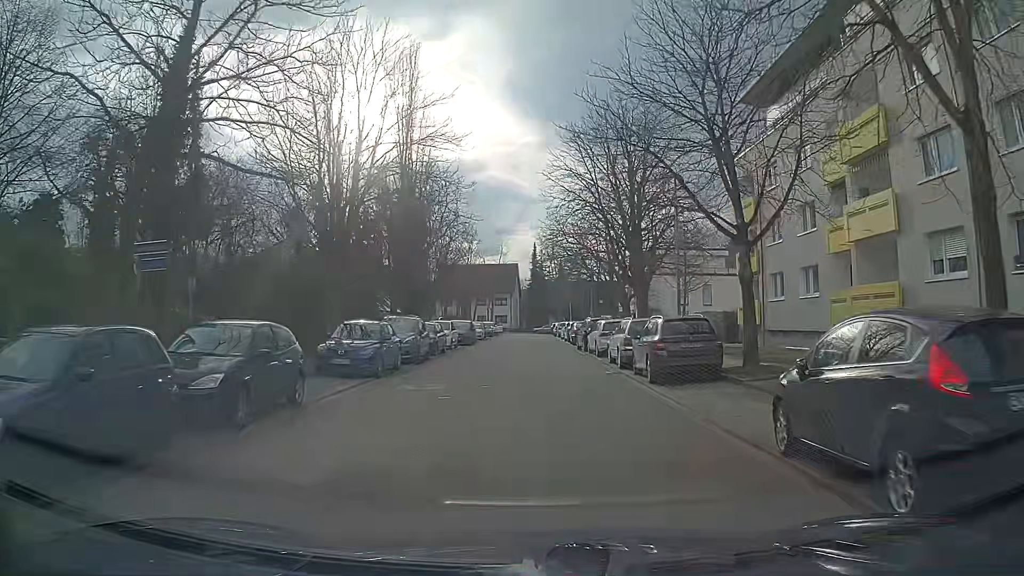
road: residential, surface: asphalt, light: Day
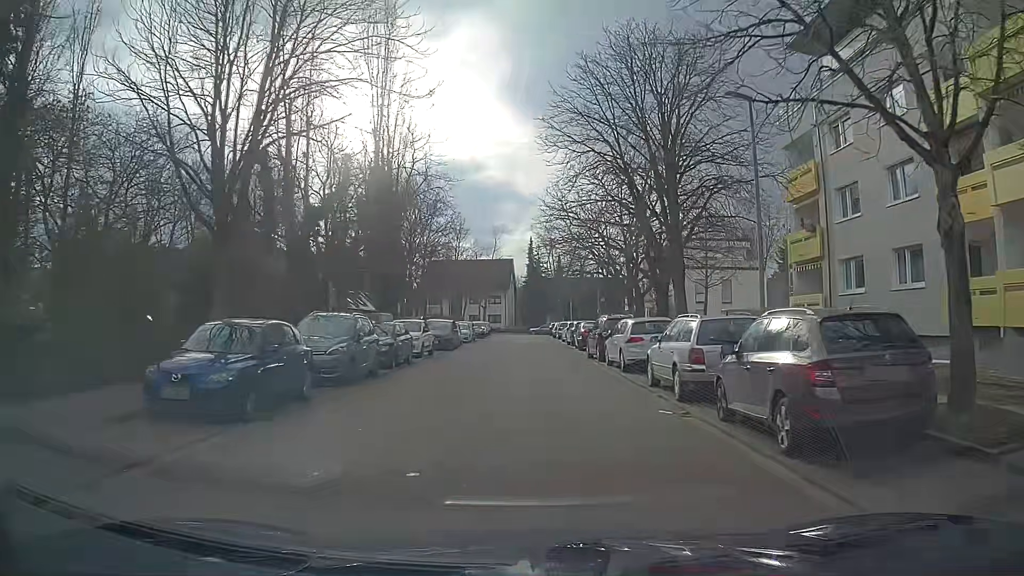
(0.0, +8.4) m; 0°
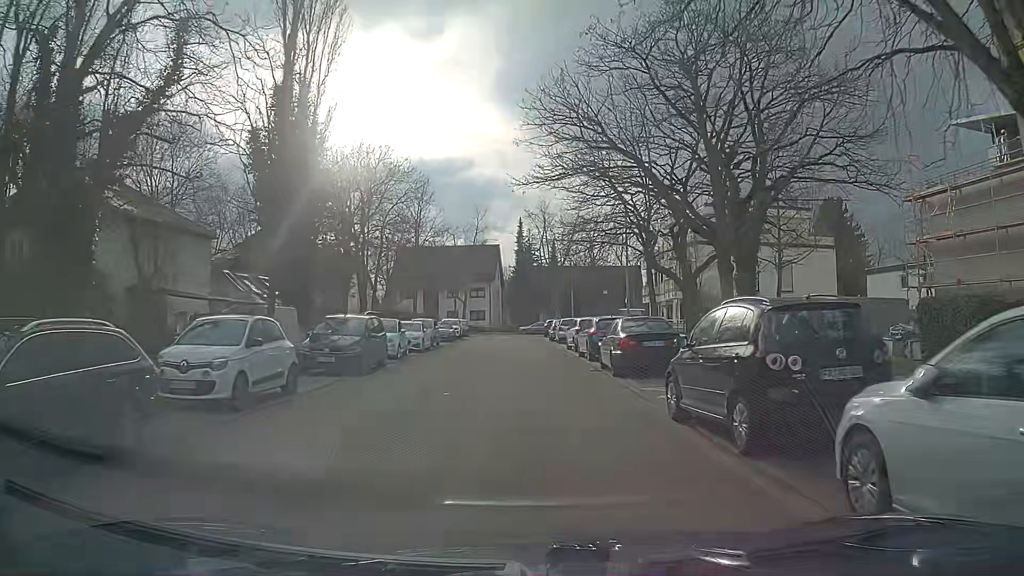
(0.0, +17.1) m; +1°
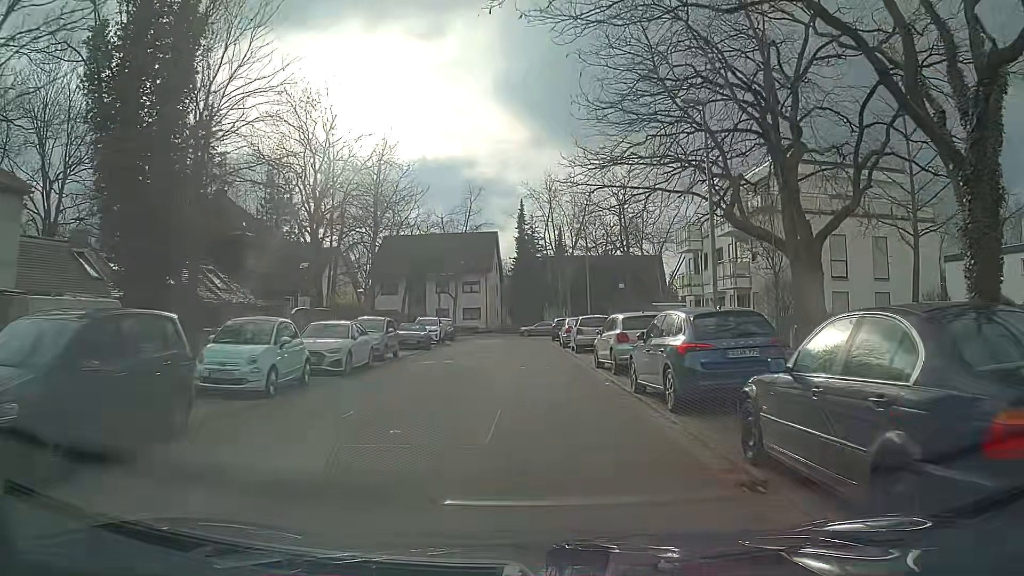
(0.0, +13.0) m; 0°
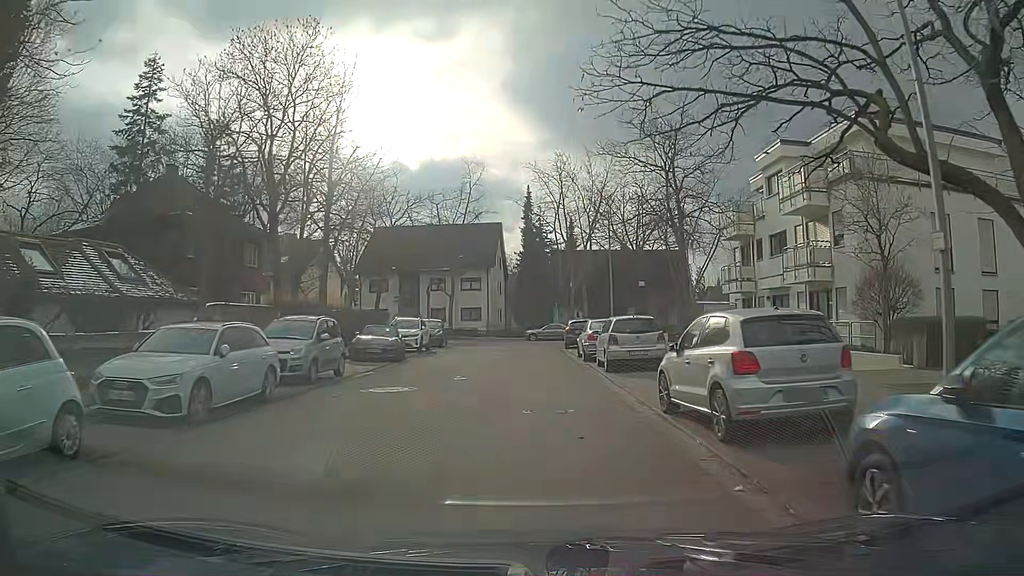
(0.0, +8.7) m; -1°
